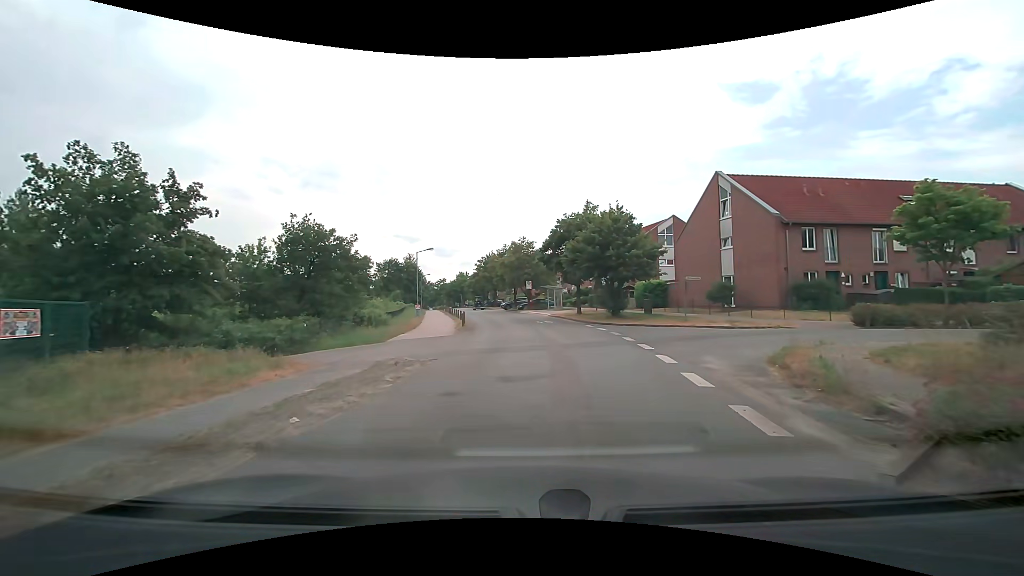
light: Day
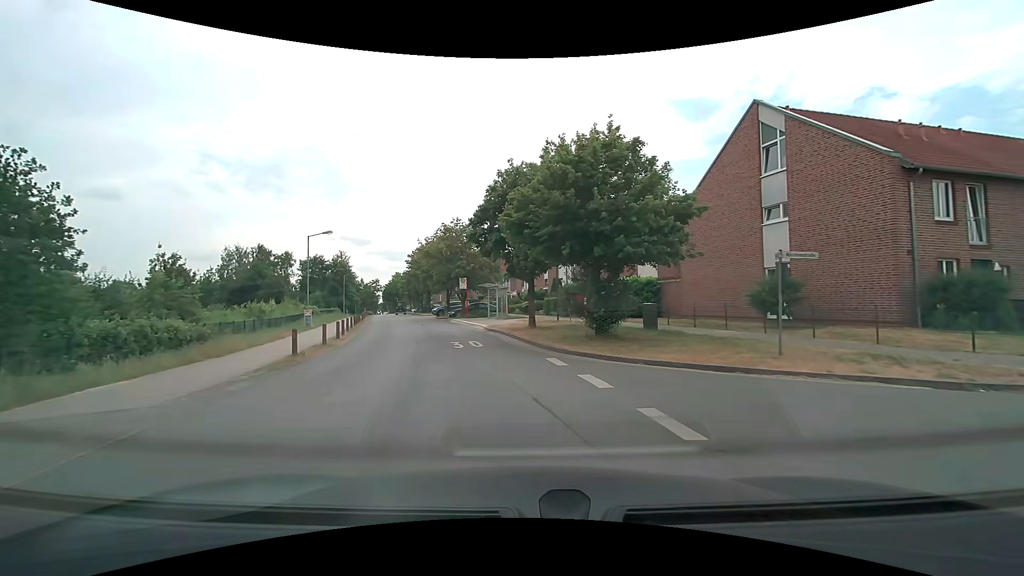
(+1.3, +15.5) m; +5°
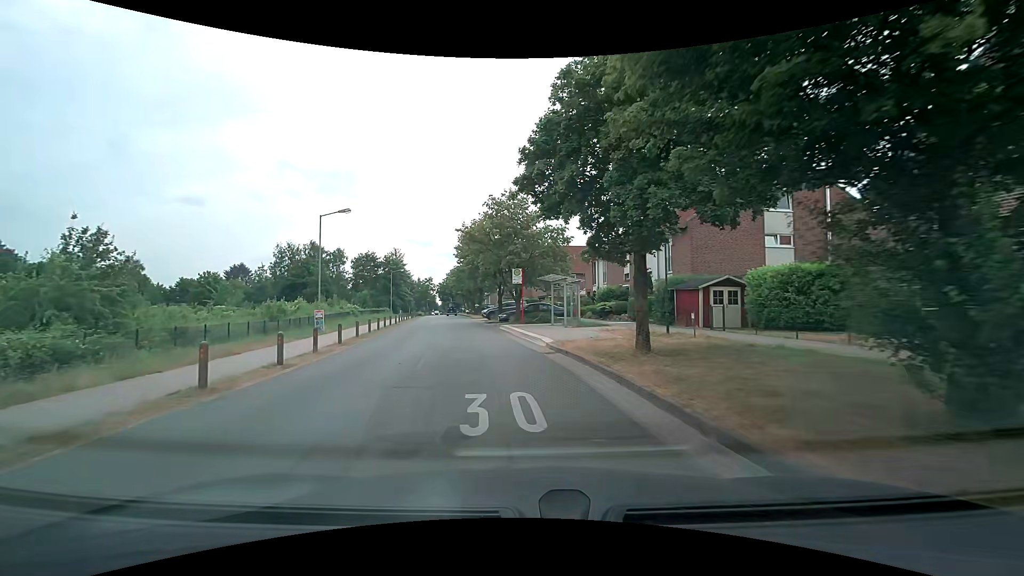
(-0.6, +11.2) m; -6°
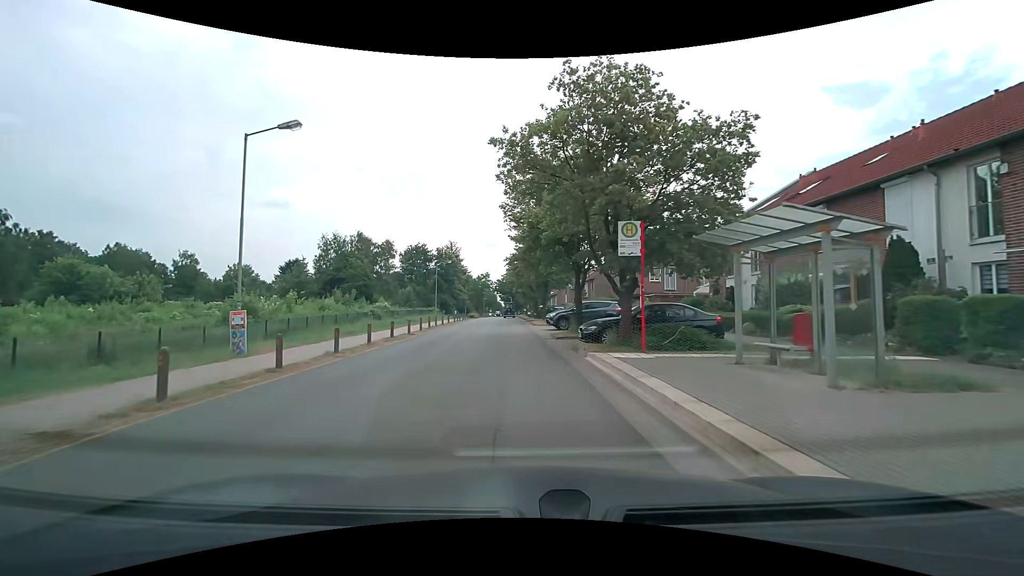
(-1.2, +16.9) m; -6°
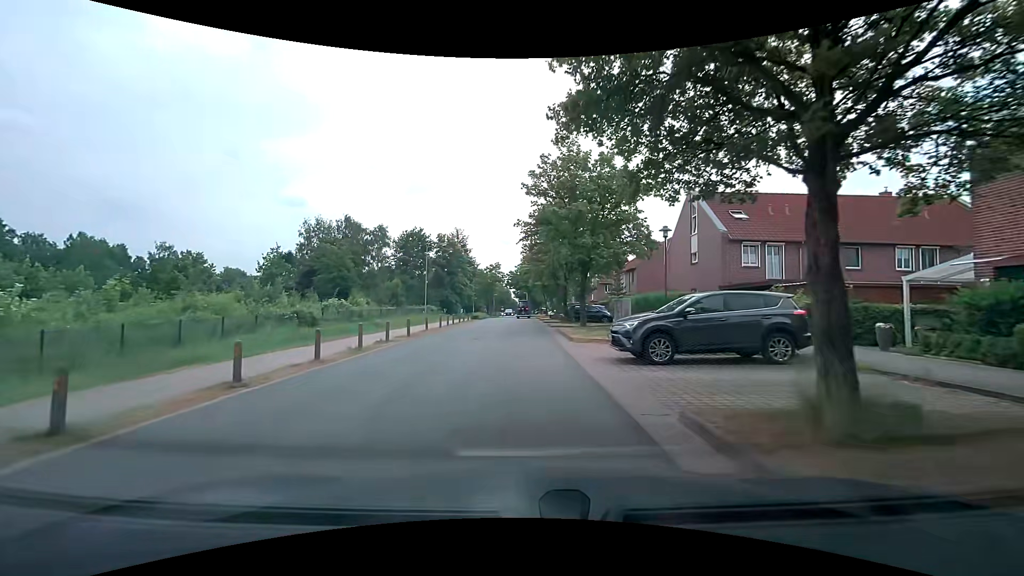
(-0.7, +17.5) m; -2°
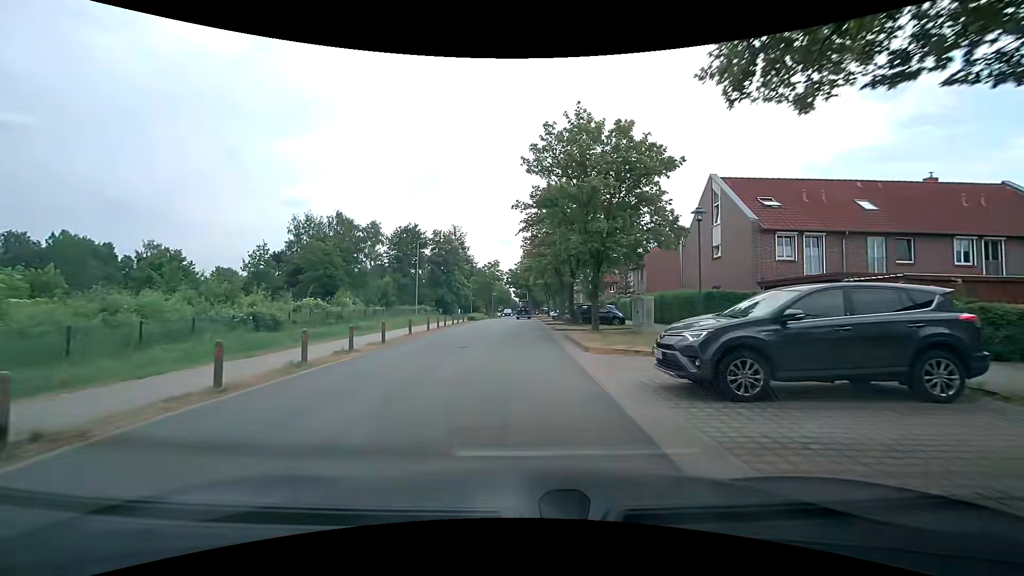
(0.0, +4.3) m; -1°
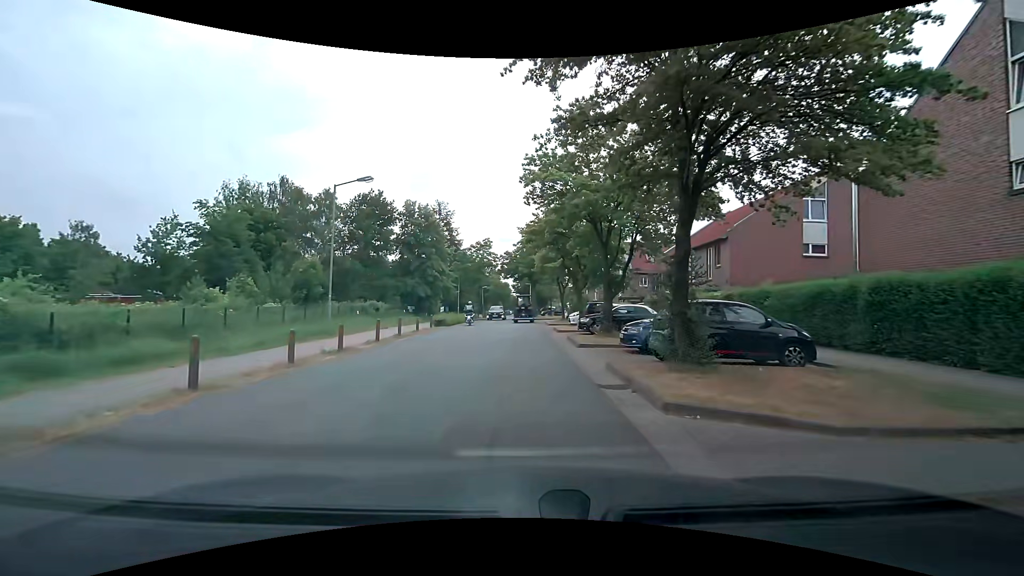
(+0.1, +20.6) m; 0°
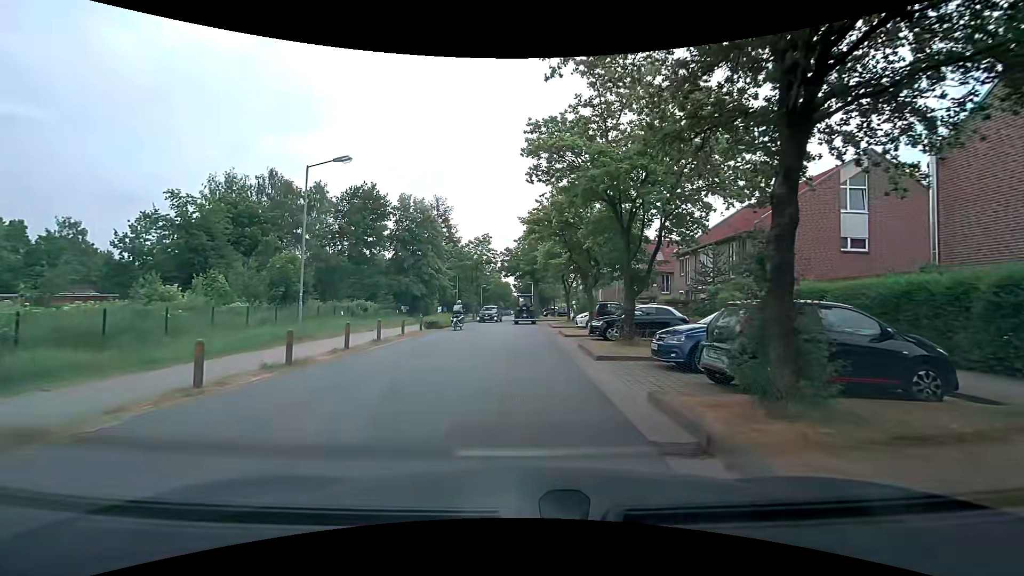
(0.0, +3.4) m; -1°
